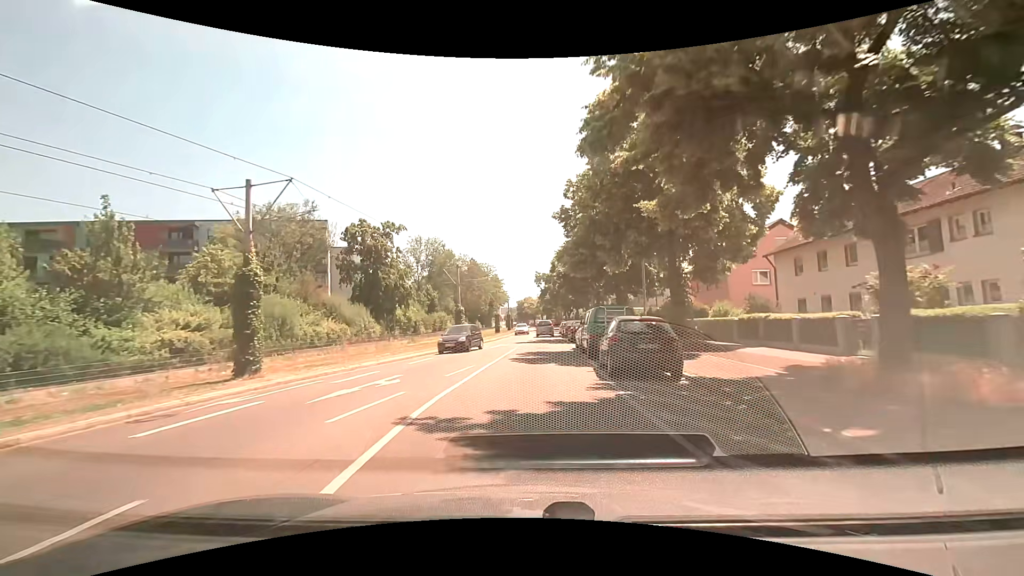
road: tertiary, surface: asphalt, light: Day
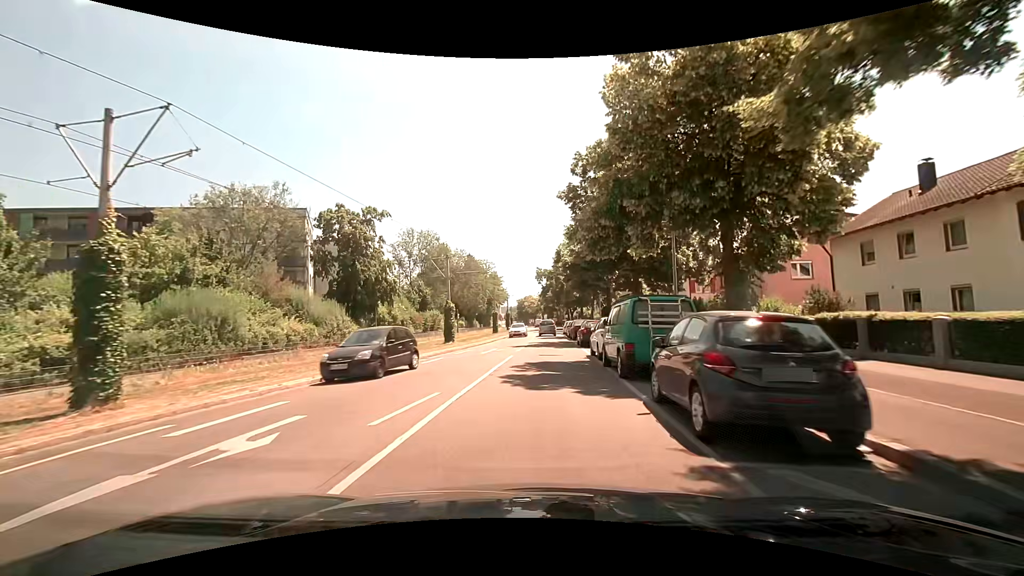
(0.0, +6.3) m; 0°
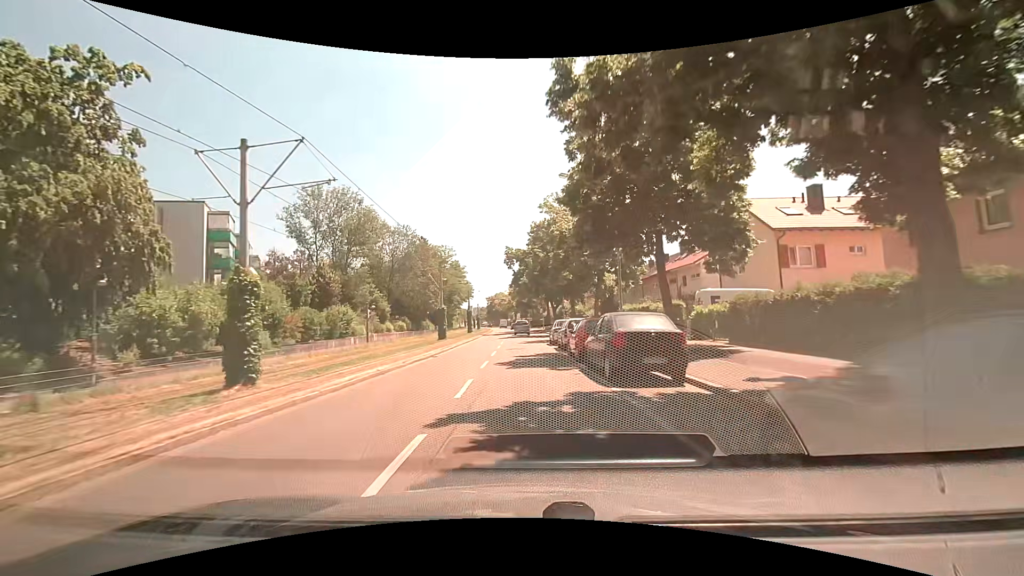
(+0.7, +26.1) m; +4°
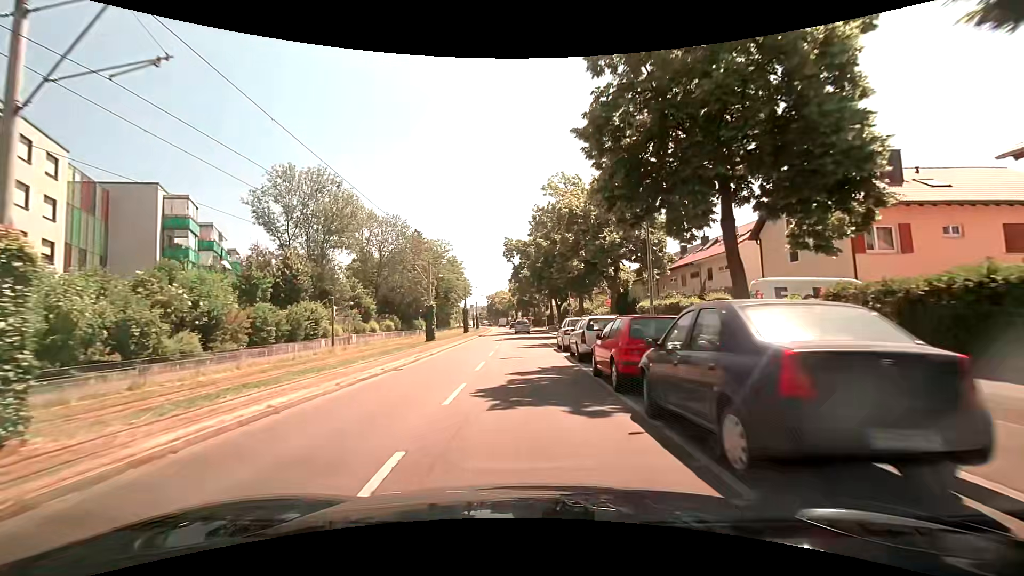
(-0.2, +6.8) m; -2°
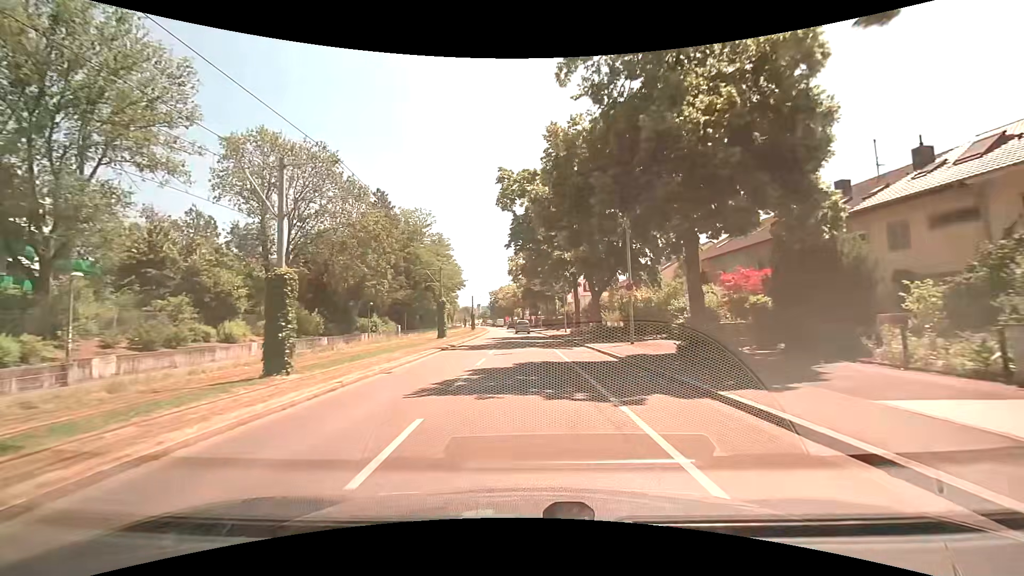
(-0.3, +28.1) m; 0°
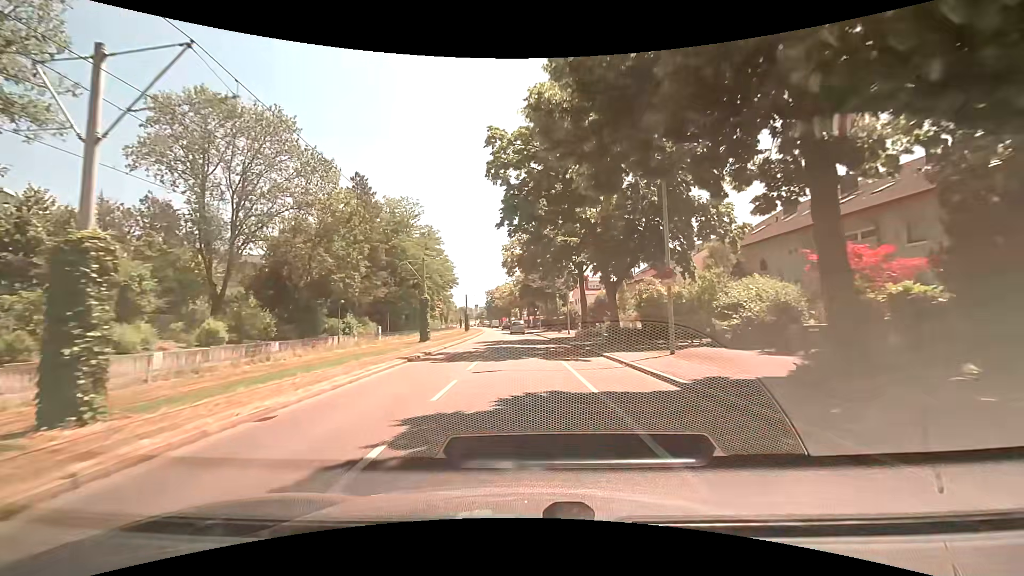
(0.0, +7.2) m; 0°
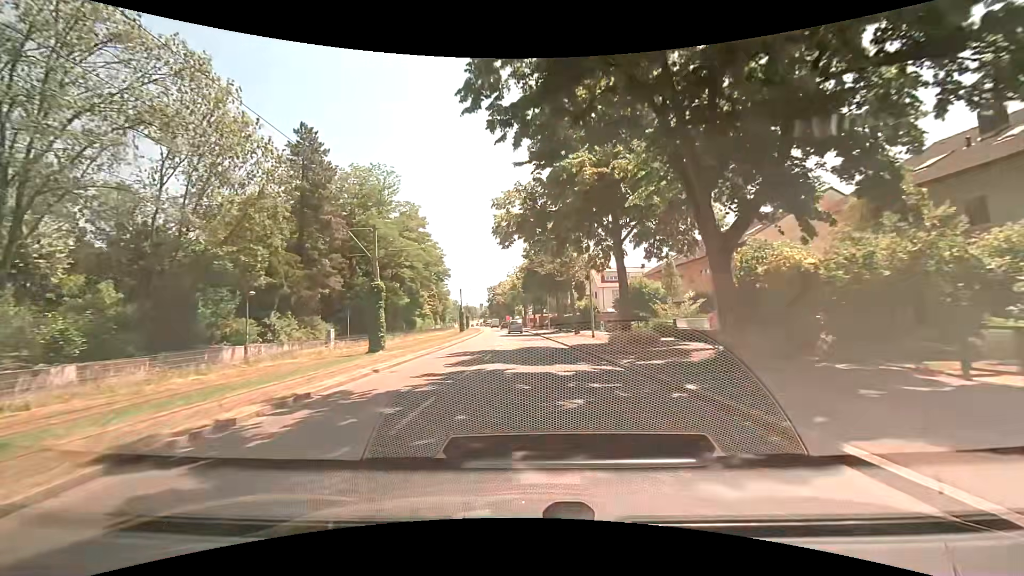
(-0.1, +14.7) m; 0°
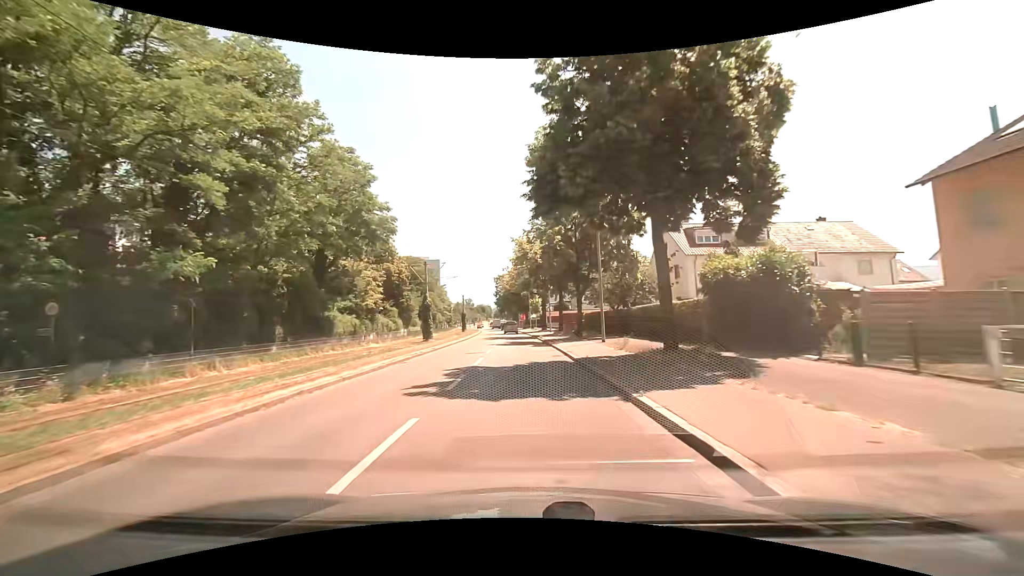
(-0.5, +38.3) m; -2°
(0, +10) (0, +20) (-1, +30) (-1, +40) (-1, +50) (-2, +60) (-2, +70) (-3, +80) (-4, +90) (-5, +100) m
